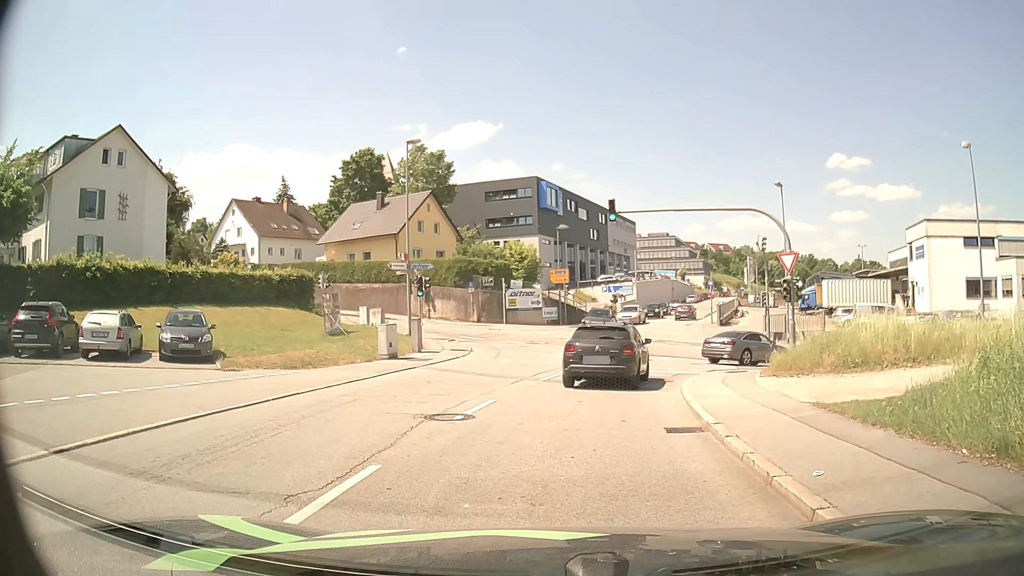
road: residential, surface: asphalt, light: Day
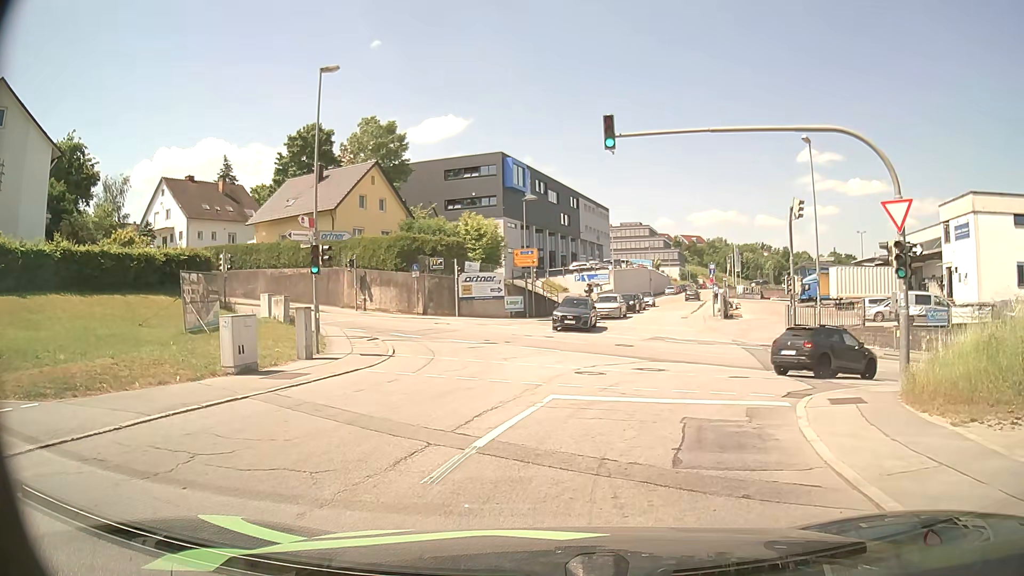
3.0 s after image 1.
(+0.2, +10.2) m; +4°
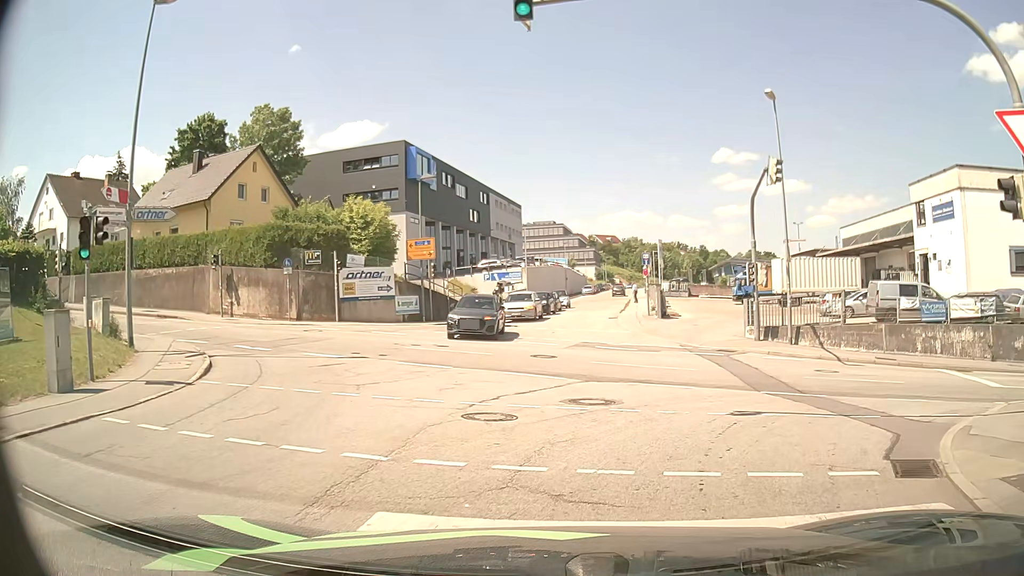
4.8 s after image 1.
(+0.3, +7.3) m; +7°
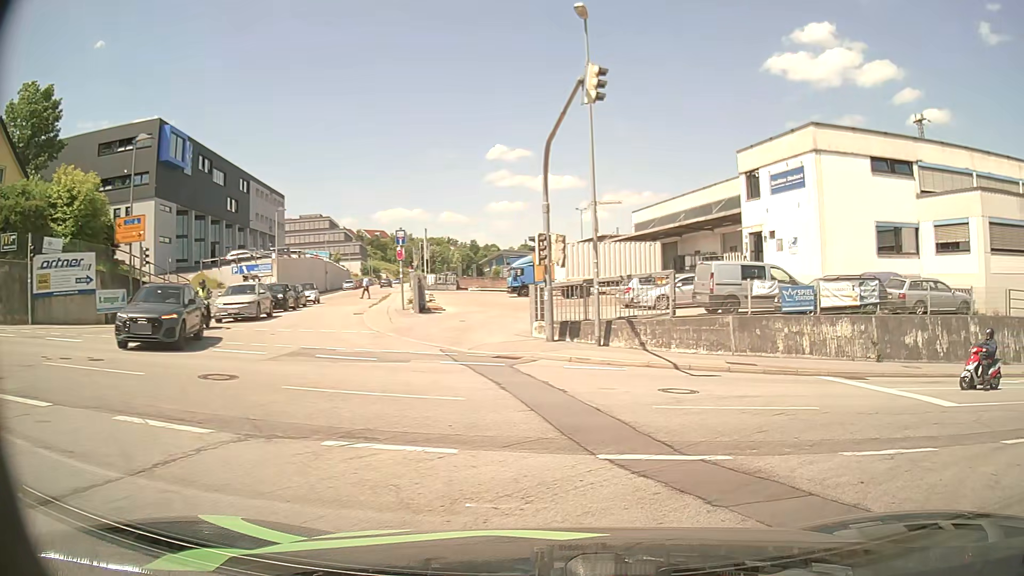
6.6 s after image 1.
(+1.0, +7.9) m; +19°
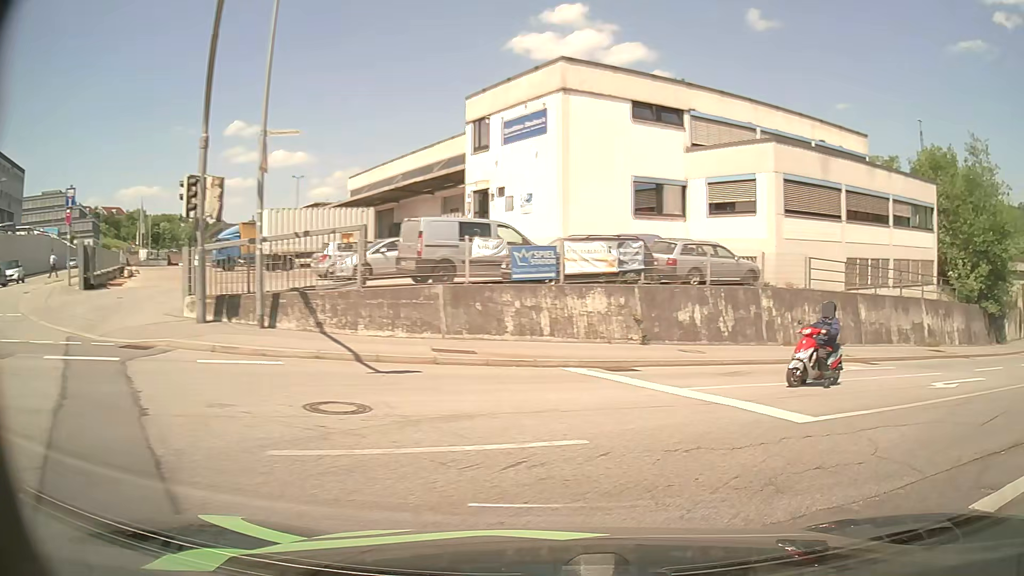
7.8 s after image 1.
(+0.9, +5.3) m; +21°
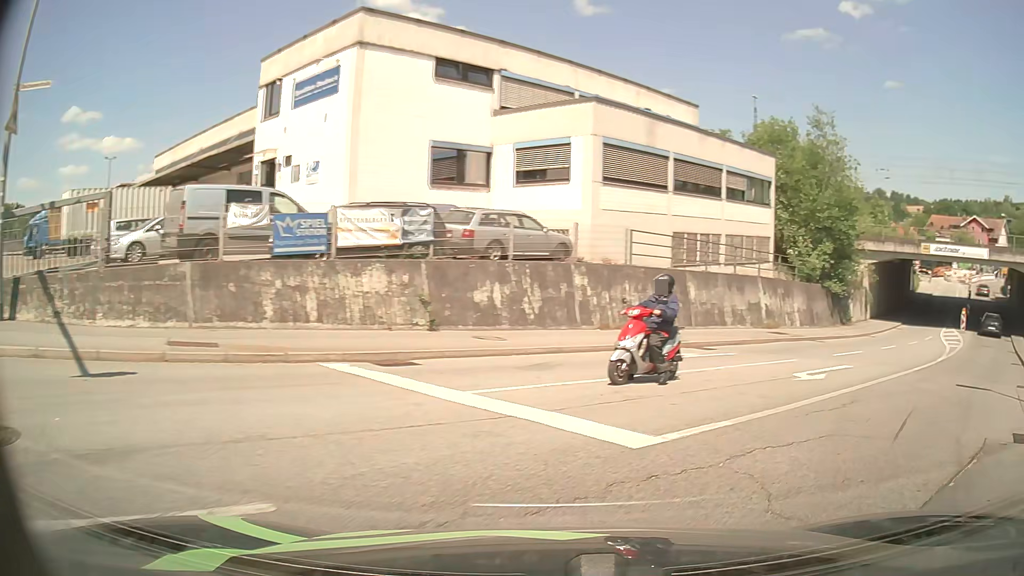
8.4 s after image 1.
(+0.4, +2.8) m; +18°
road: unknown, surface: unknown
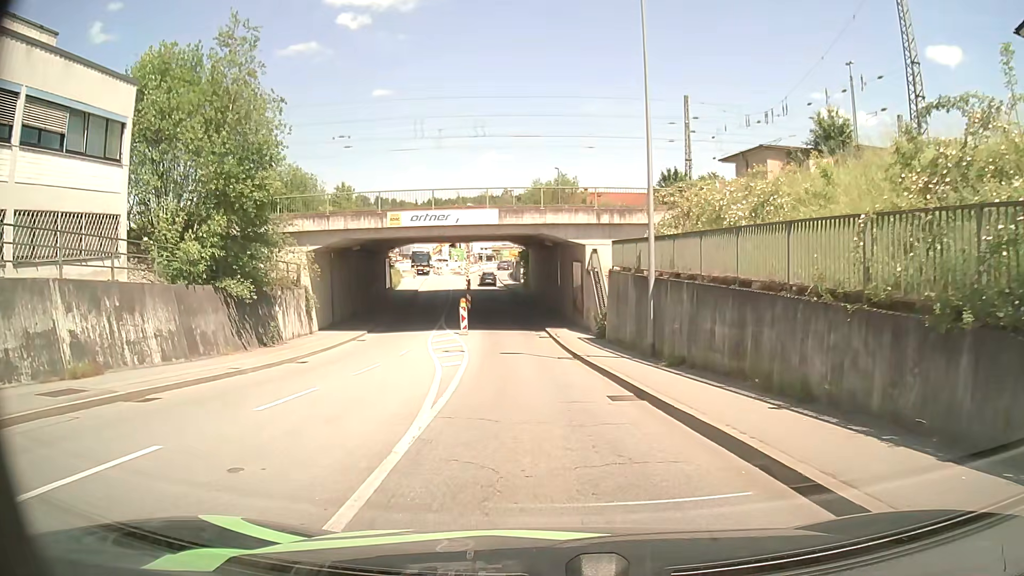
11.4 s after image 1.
(+7.4, +13.0) m; +44°
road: tertiary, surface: asphalt
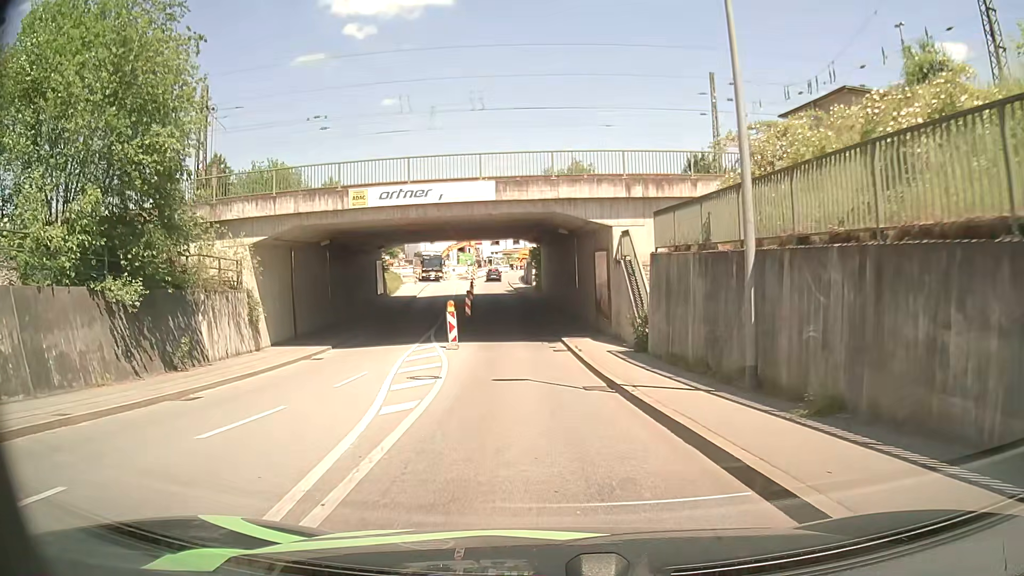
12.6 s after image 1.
(-0.1, +7.9) m; -2°
